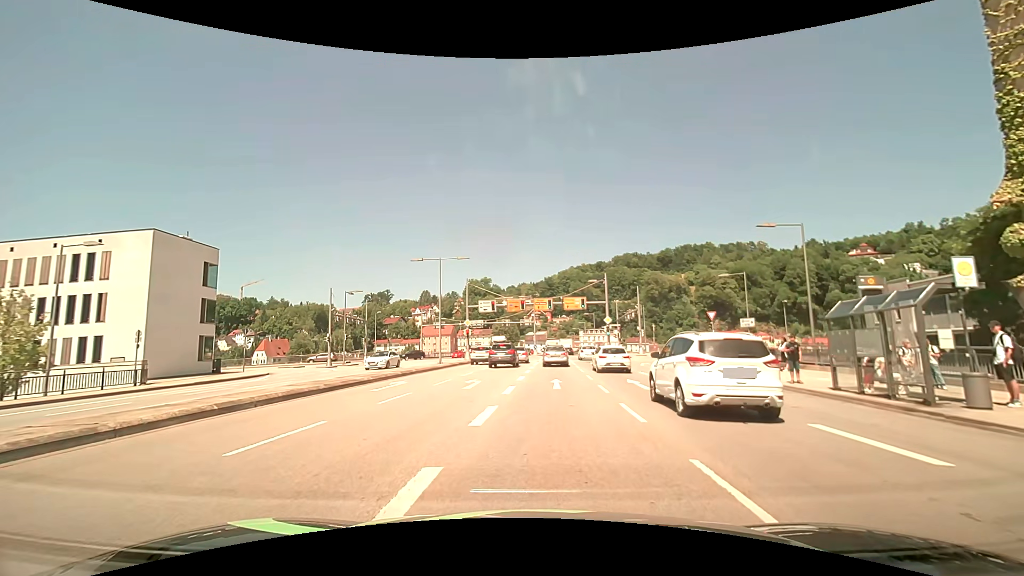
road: primary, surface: asphalt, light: Day
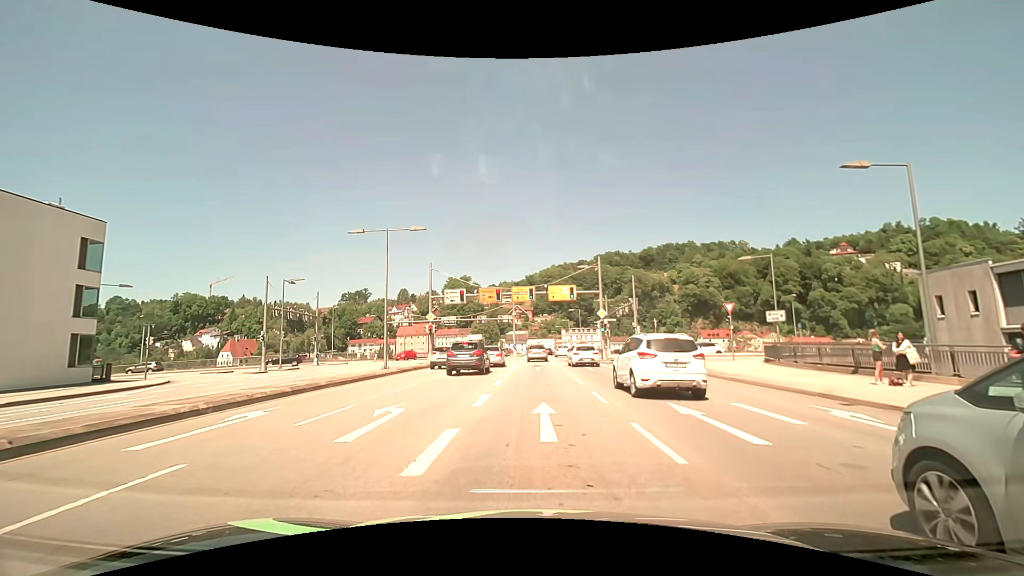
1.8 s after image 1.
(+0.4, +9.3) m; +3°
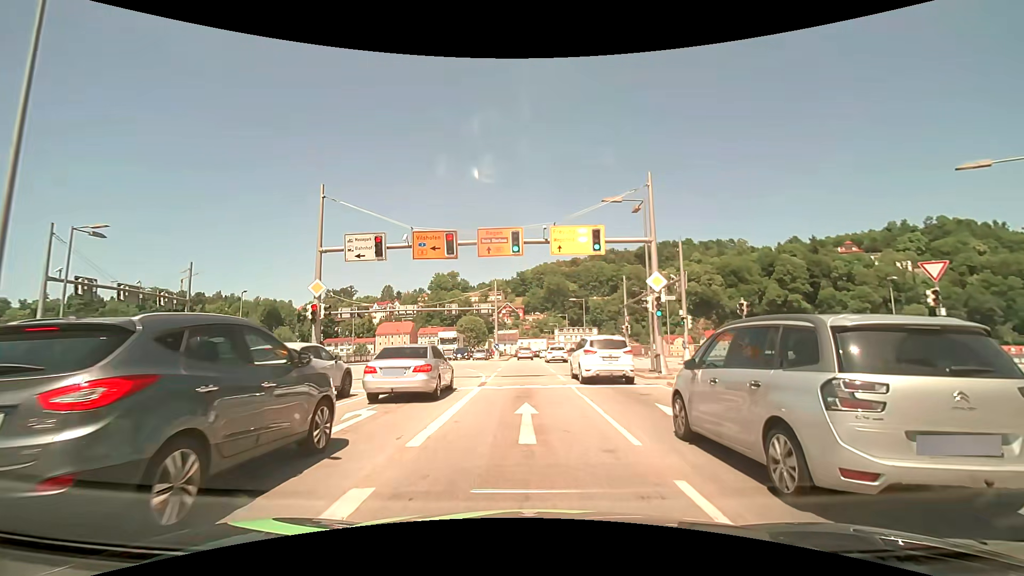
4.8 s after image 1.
(+0.4, +20.7) m; +1°
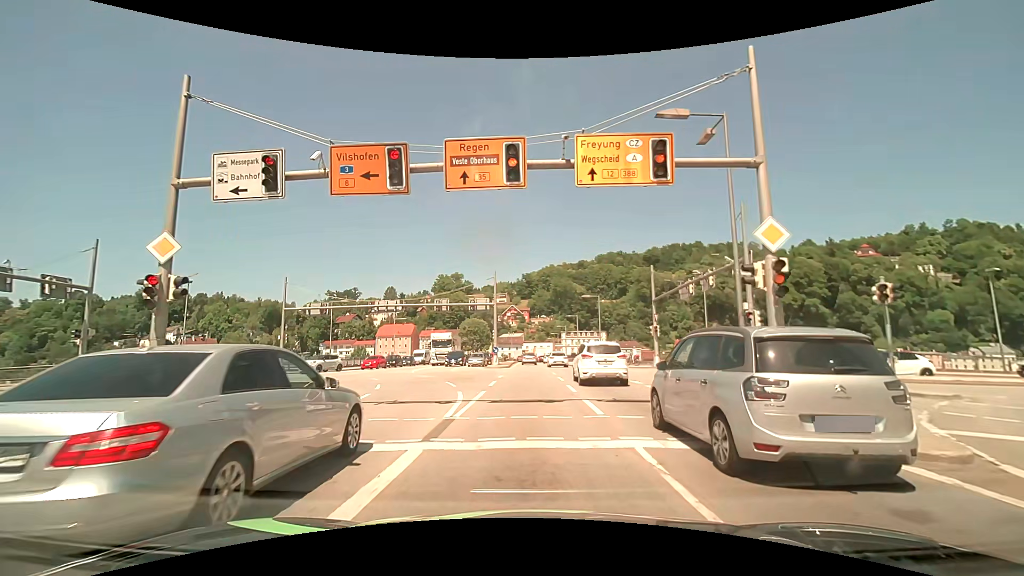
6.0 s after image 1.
(-0.1, +9.3) m; 0°
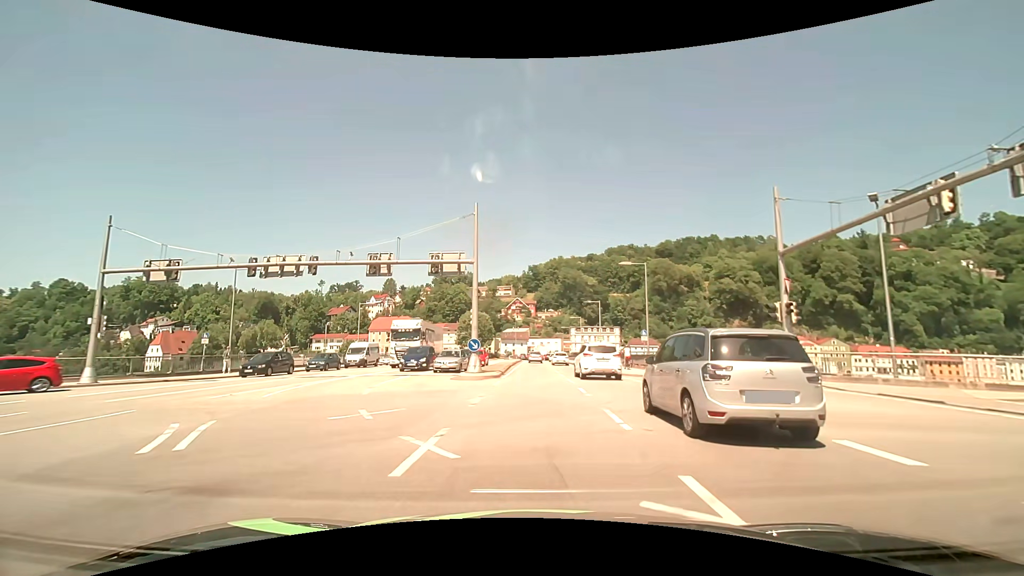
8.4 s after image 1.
(-0.3, +20.2) m; -1°
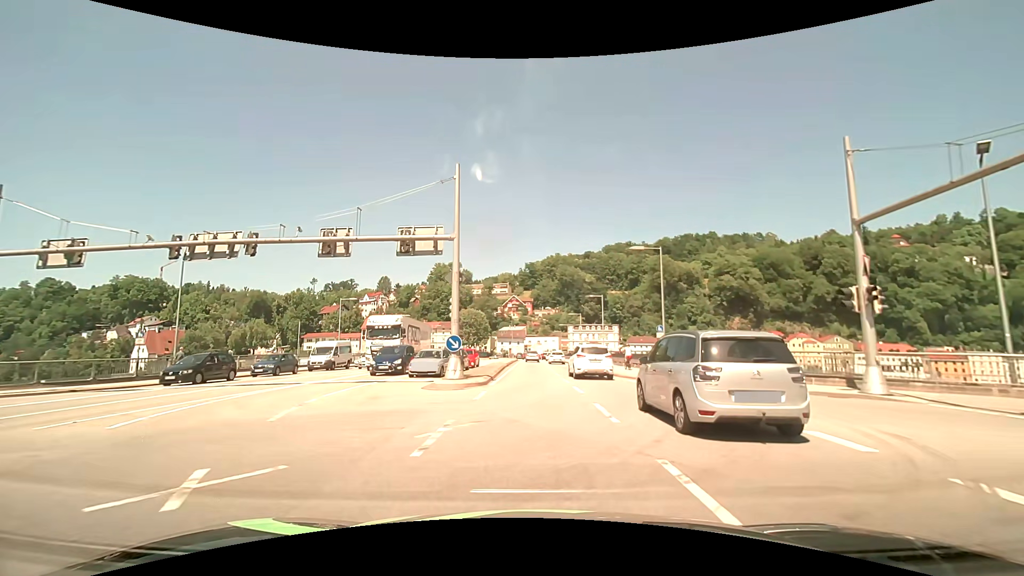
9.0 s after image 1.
(0.0, +5.2) m; 0°
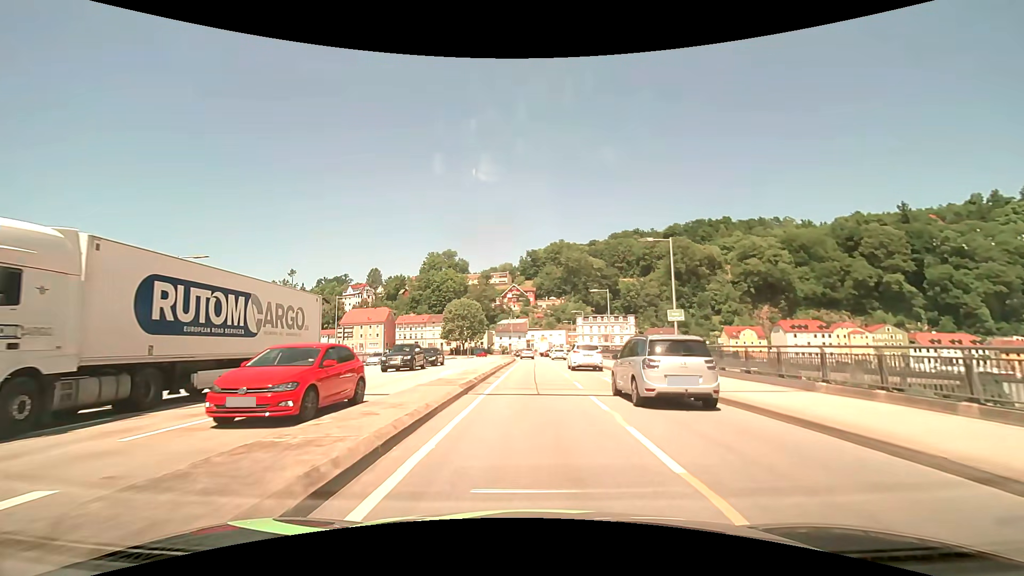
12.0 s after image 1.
(-0.1, +27.6) m; -1°
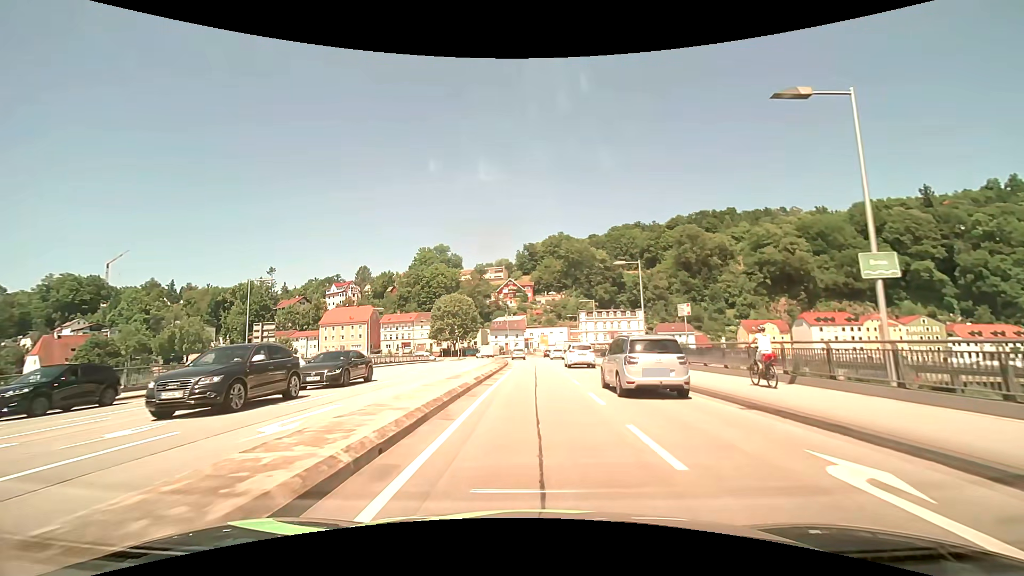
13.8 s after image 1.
(+0.1, +17.2) m; 0°
(0, +10) (0, +20) (0, +30) (0, +40) (0, +50) (-1, +60) (-2, +70) (-2, +80) (-2, +90) (-2, +100) m
